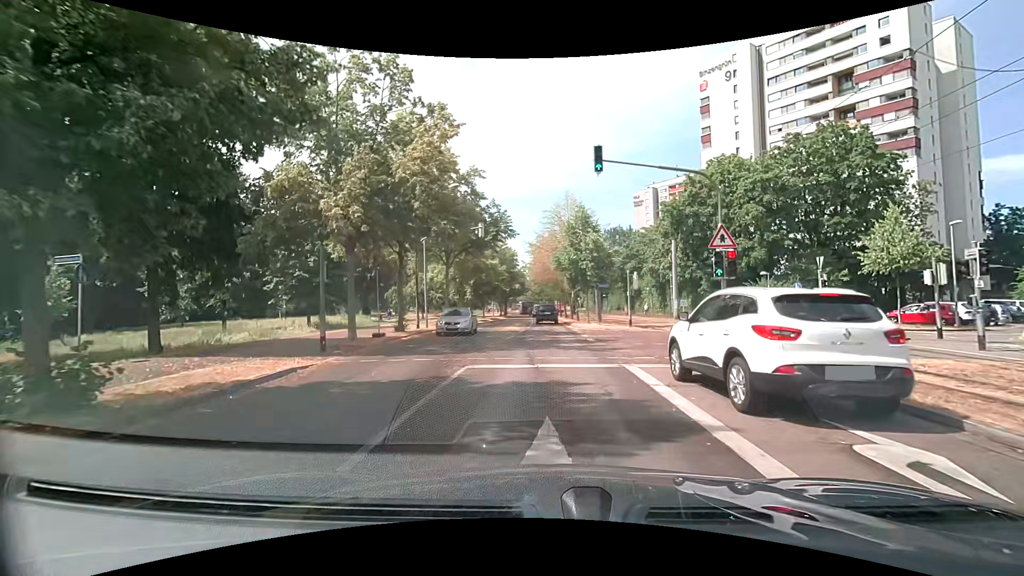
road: residential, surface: asphalt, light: Day
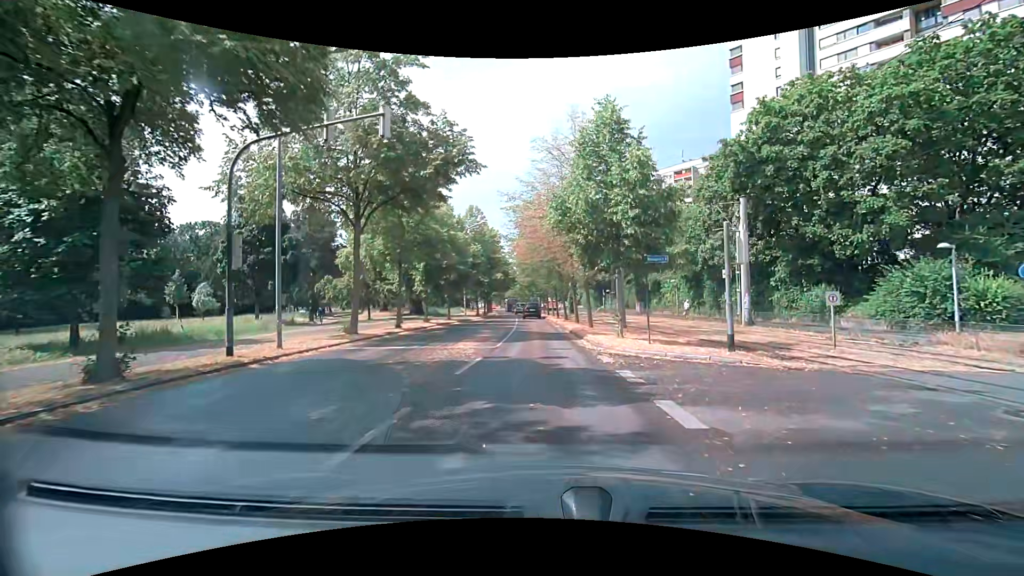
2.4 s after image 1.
(0.0, +17.2) m; 0°
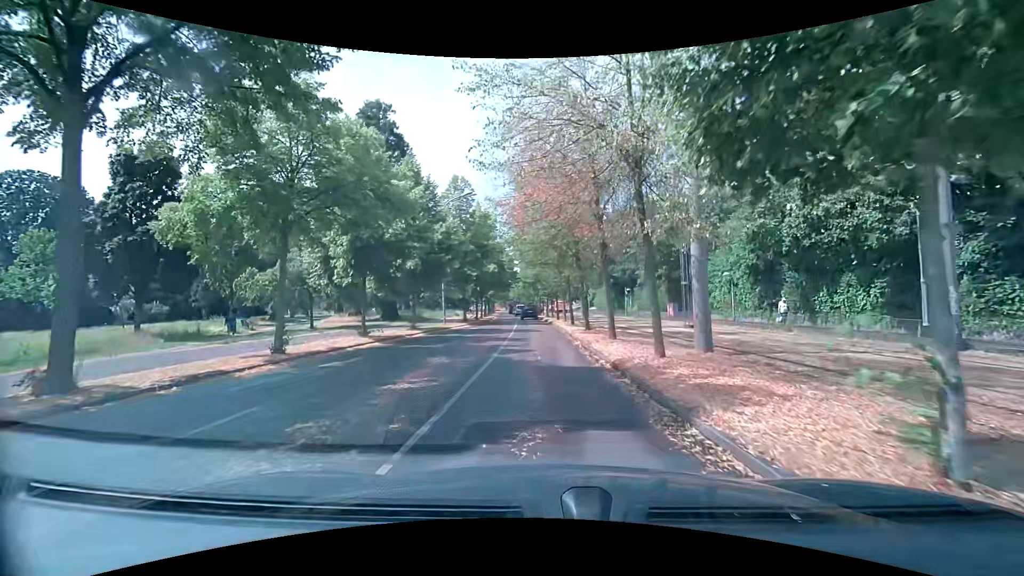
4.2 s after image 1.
(-0.1, +13.2) m; 0°
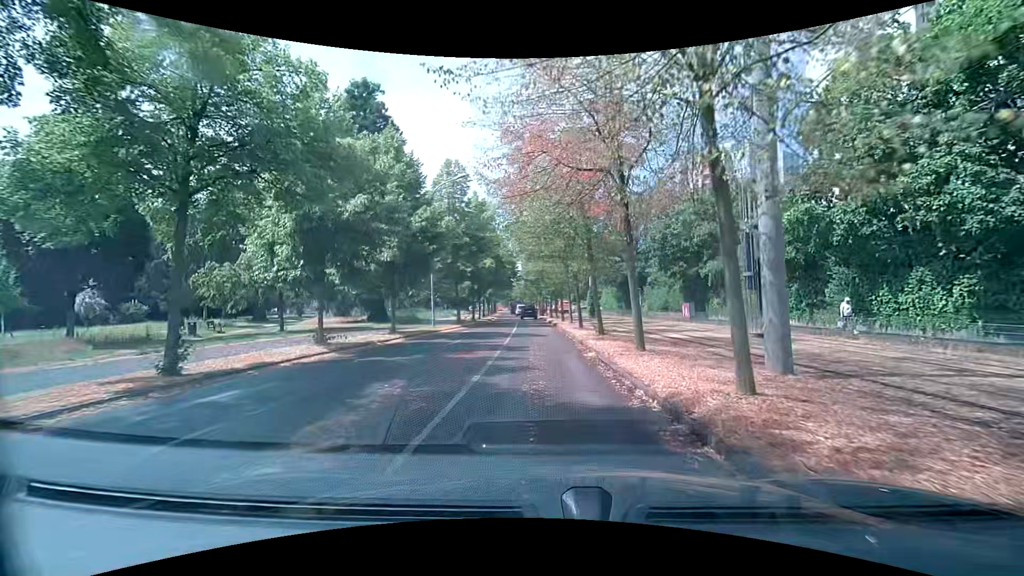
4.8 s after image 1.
(0.0, +4.4) m; -1°
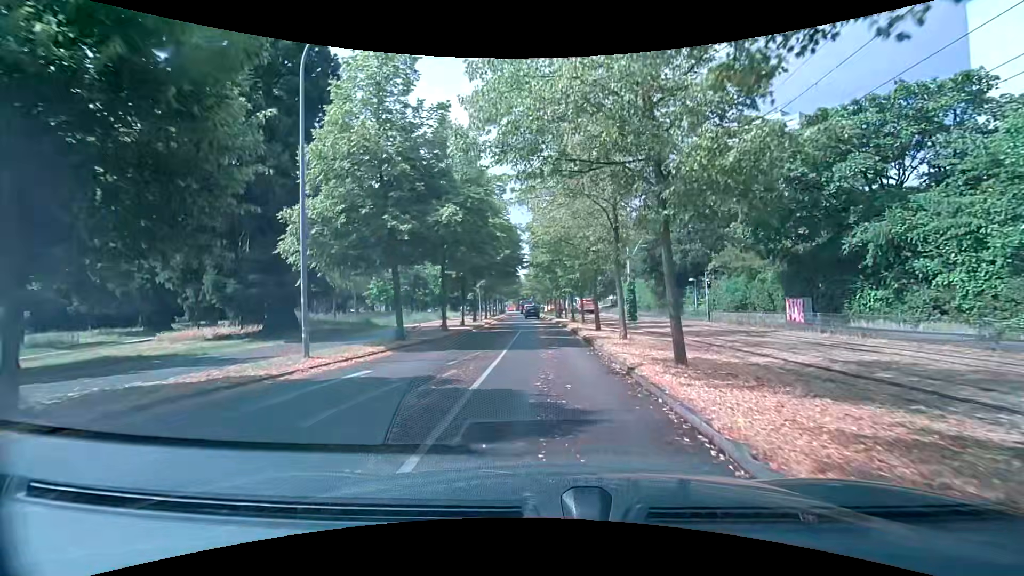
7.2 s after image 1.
(-0.1, +17.8) m; -1°
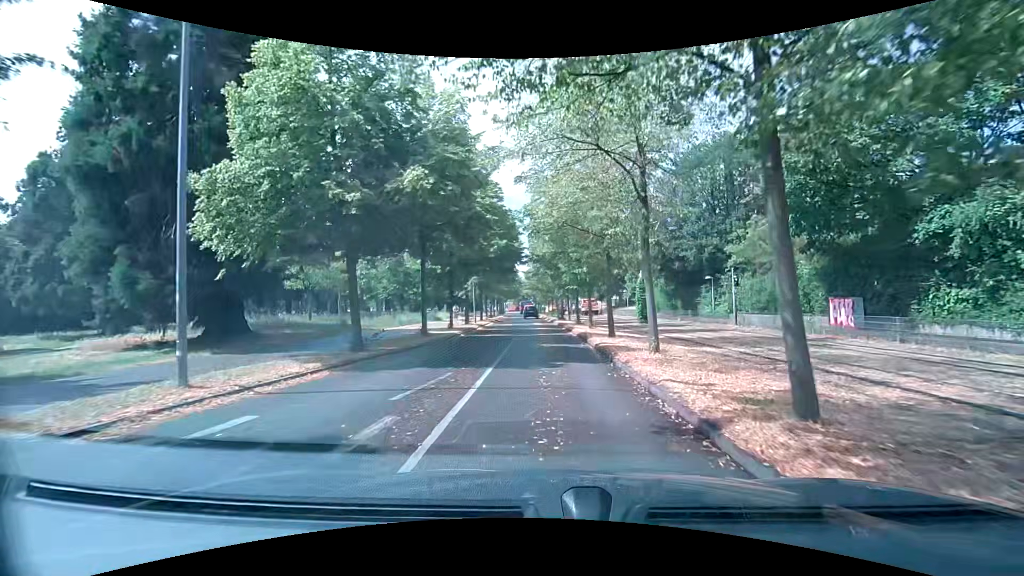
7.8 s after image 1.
(0.0, +4.5) m; 0°
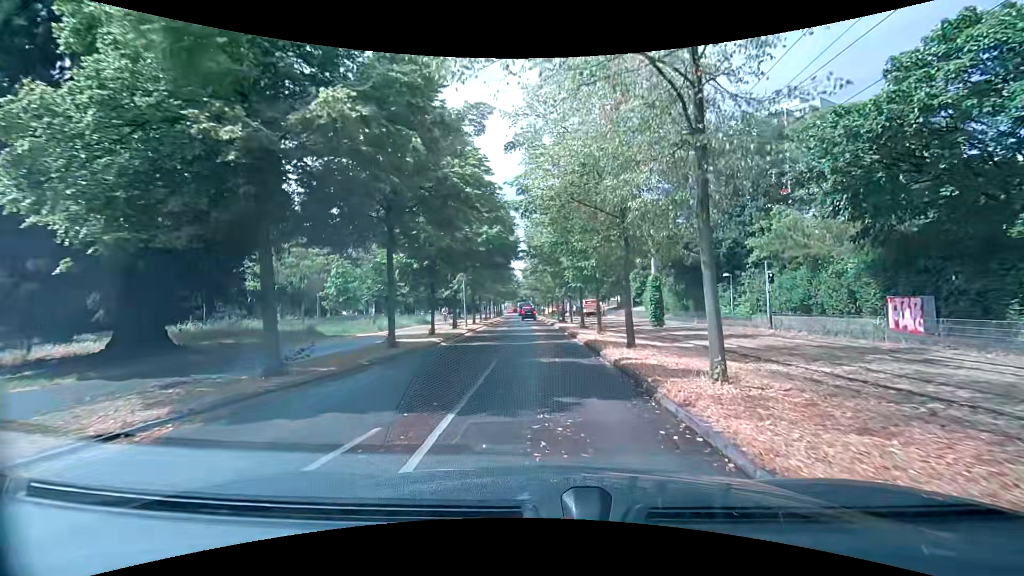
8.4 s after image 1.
(0.0, +4.4) m; -1°
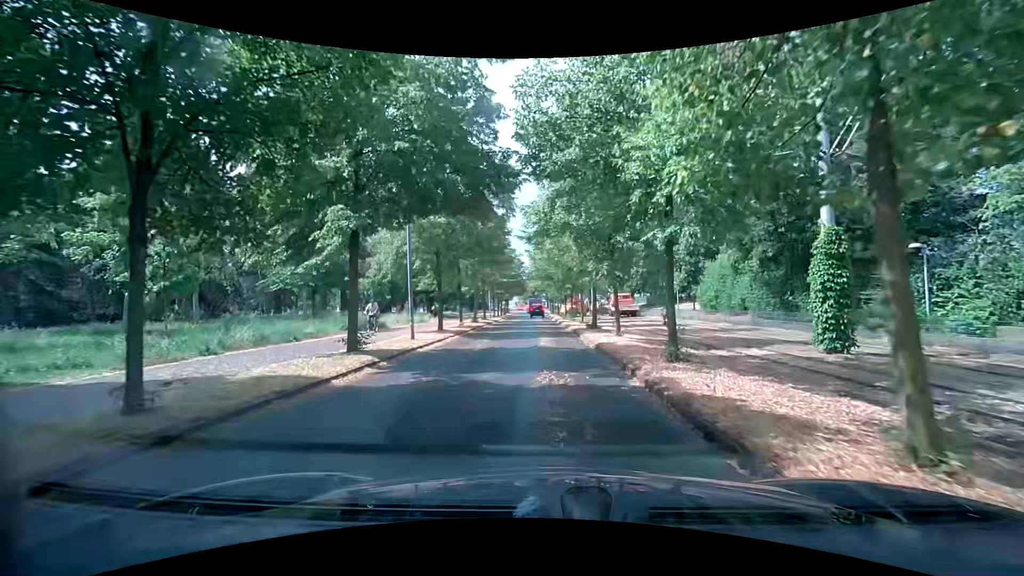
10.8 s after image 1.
(-0.4, +17.8) m; -4°
